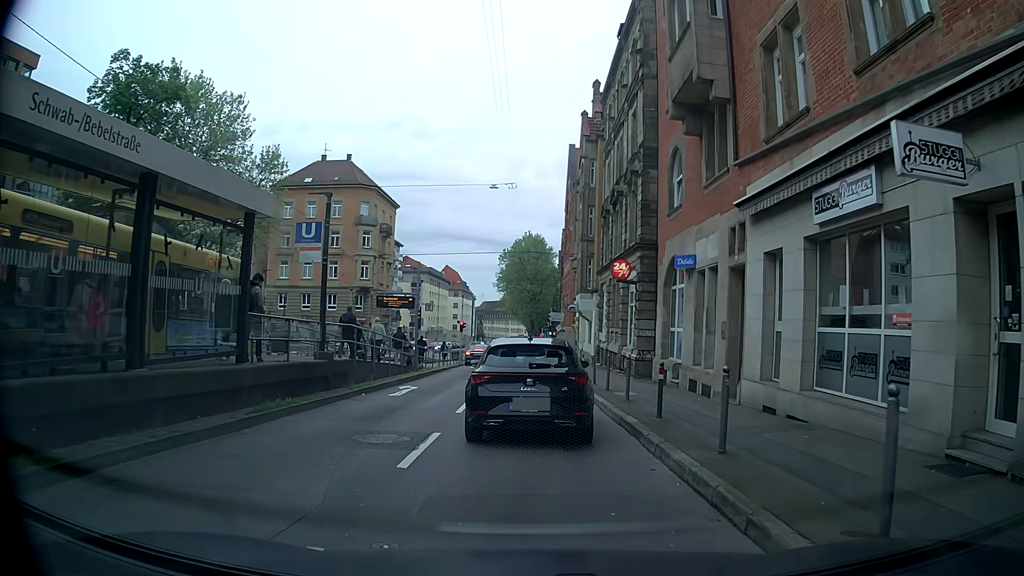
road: tertiary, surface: asphalt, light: Day
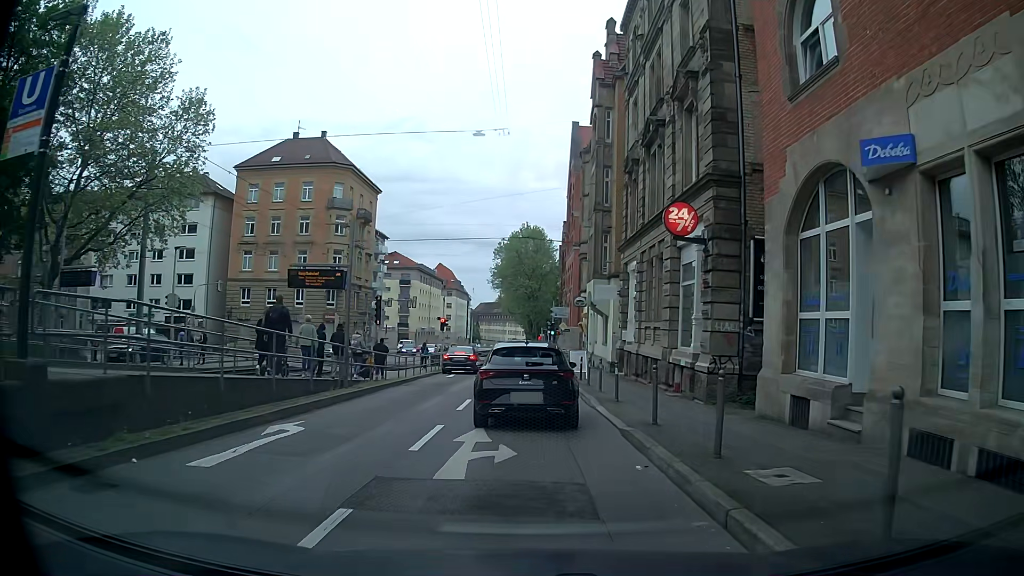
(+0.3, +10.9) m; +2°
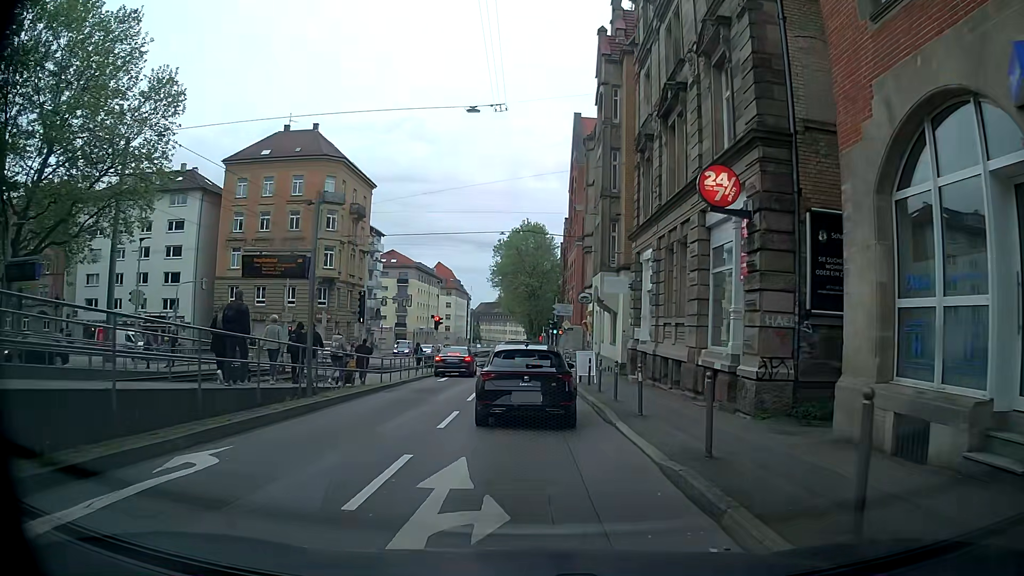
(0.0, +3.2) m; 0°
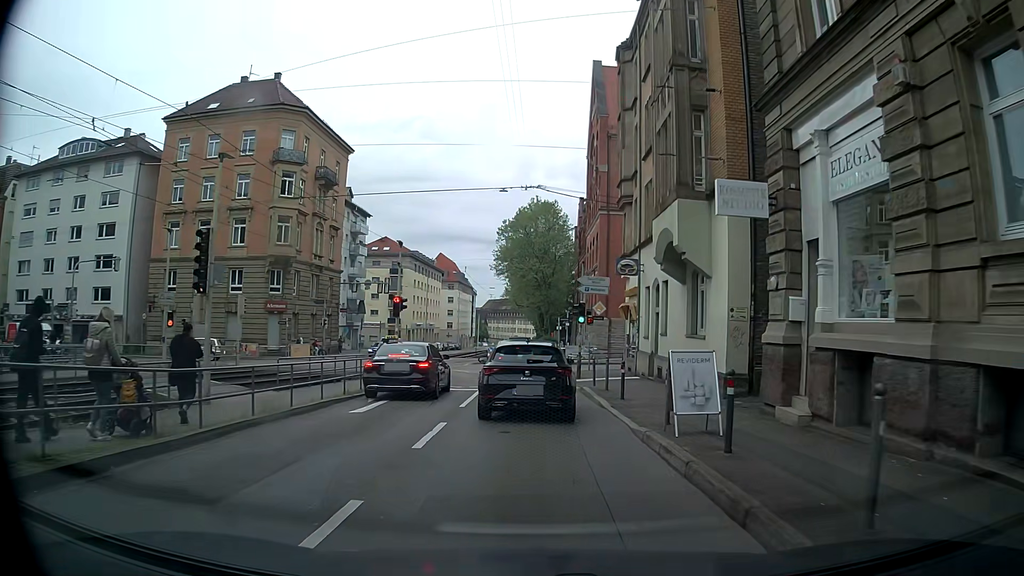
(-0.1, +15.0) m; -1°
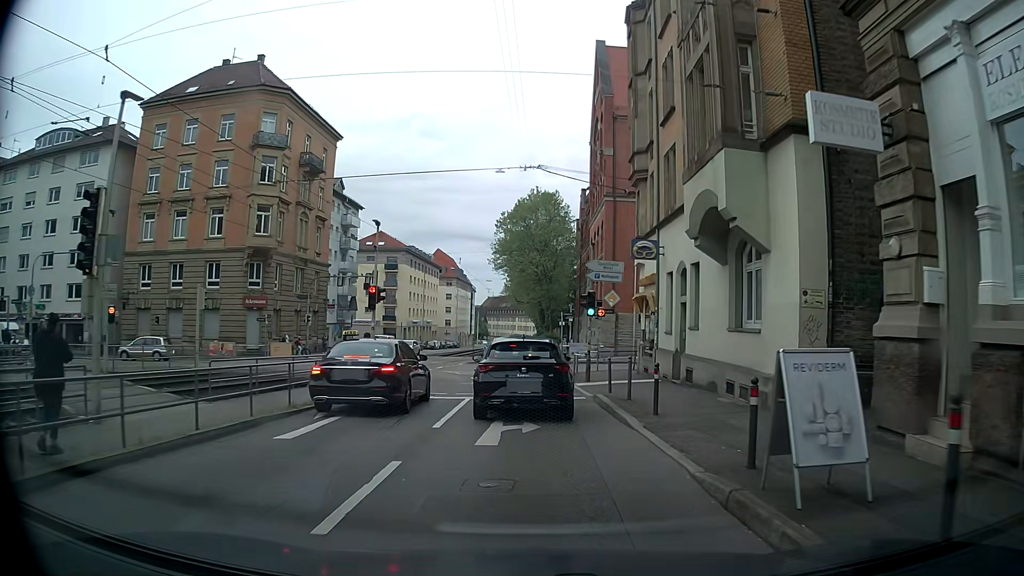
(0.0, +4.1) m; 0°
(0, +10) (0, +20) (0, +30) (0, +40) (0, +50) (0, +60) (0, +70) (0, +80) (0, +90) (0, +100) m
